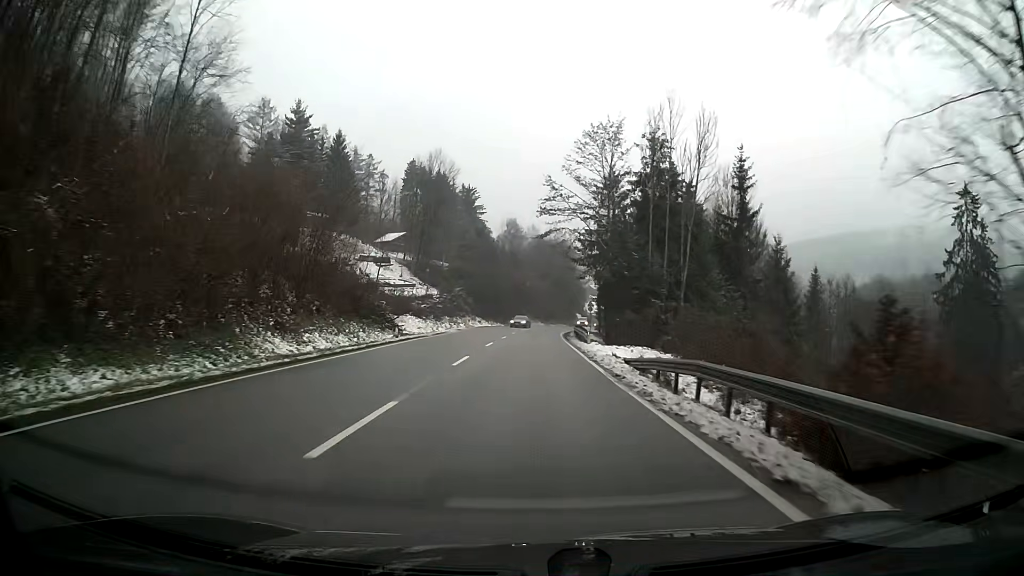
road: primary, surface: asphalt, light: Day
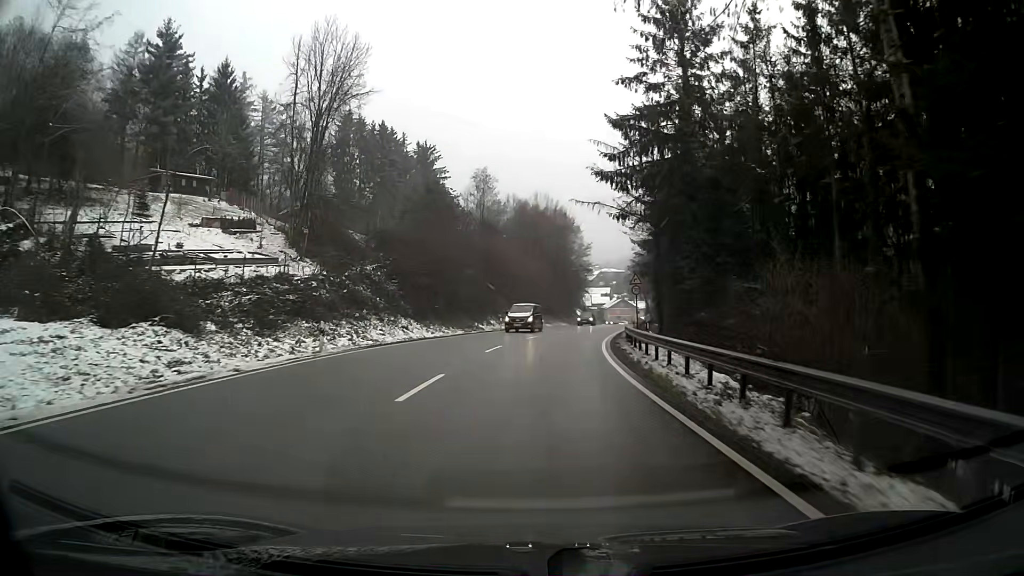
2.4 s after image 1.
(+0.2, +44.1) m; +1°
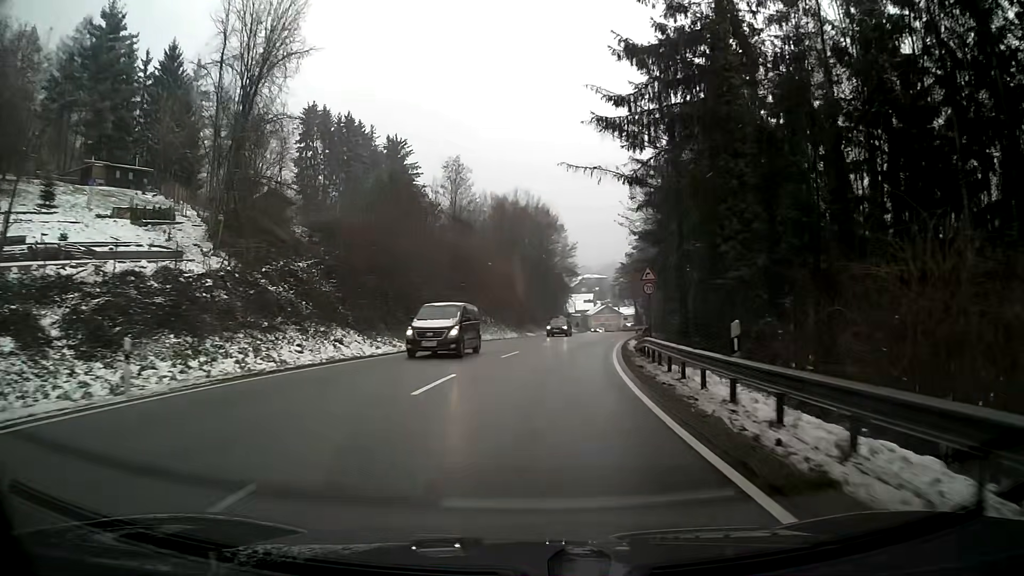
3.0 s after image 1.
(+0.1, +10.5) m; +2°
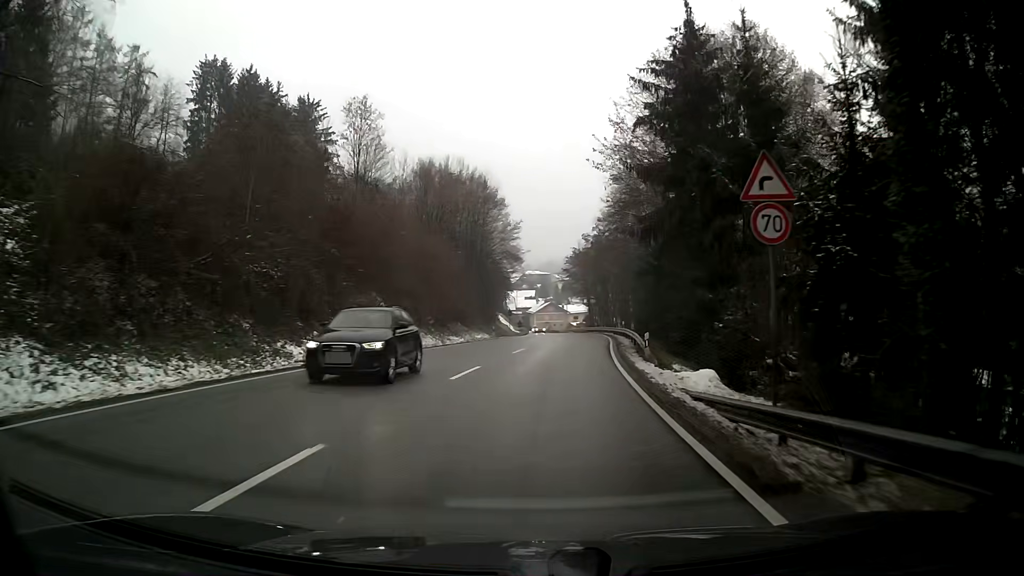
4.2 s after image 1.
(+1.1, +20.8) m; +6°
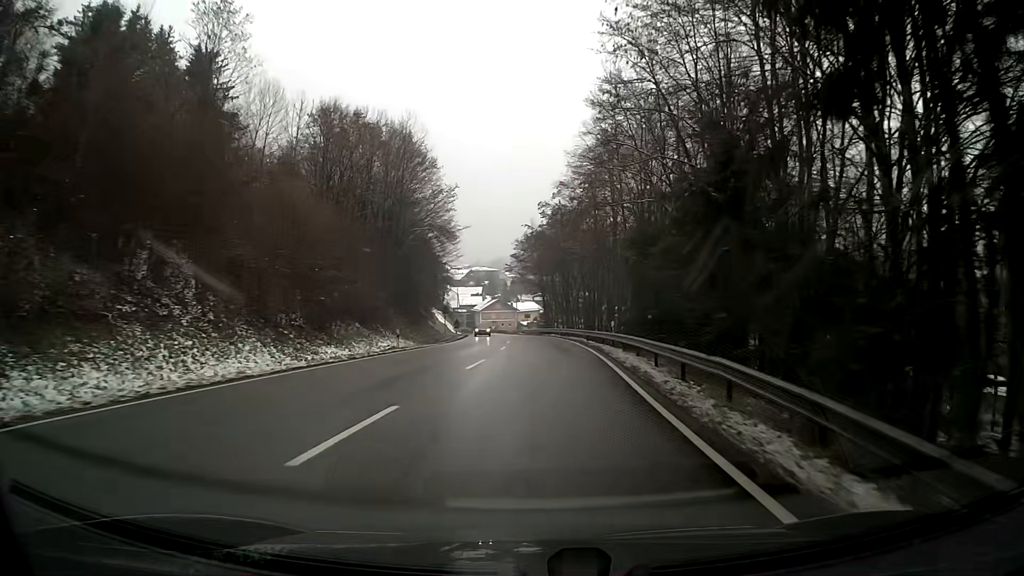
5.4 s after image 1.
(+0.7, +20.7) m; +3°
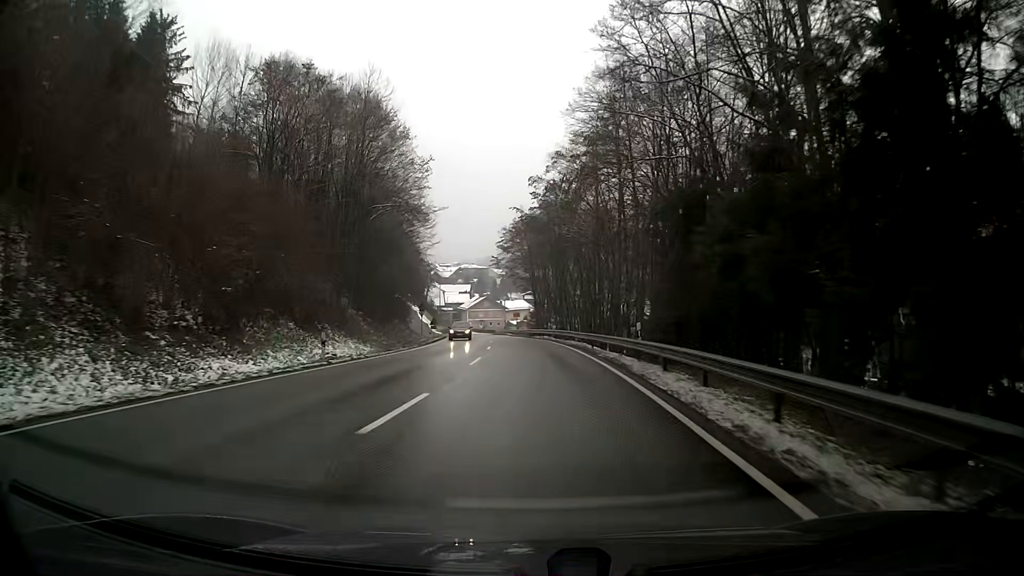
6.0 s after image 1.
(+0.1, +10.2) m; +1°
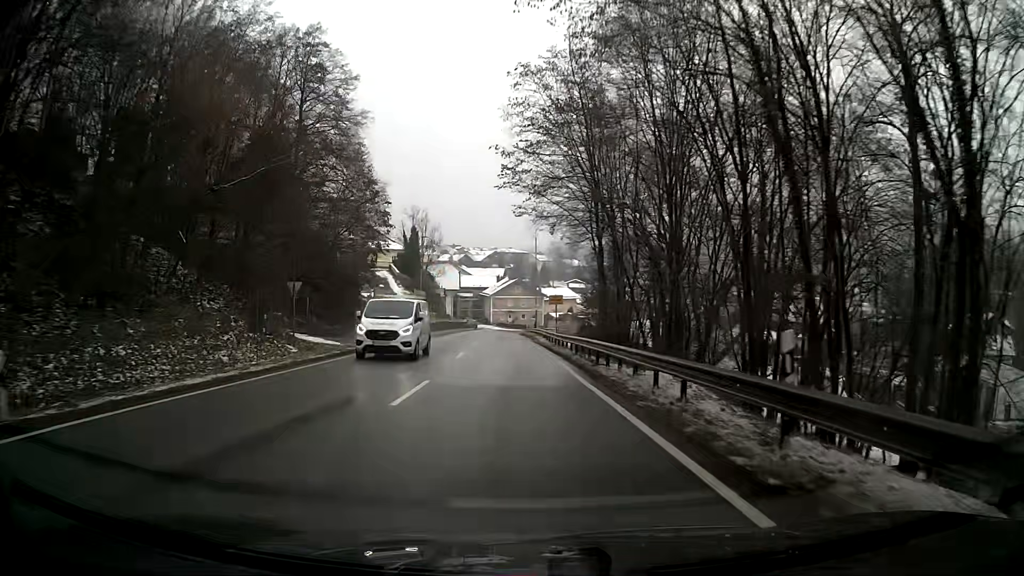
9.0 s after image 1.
(-0.7, +45.7) m; -3°
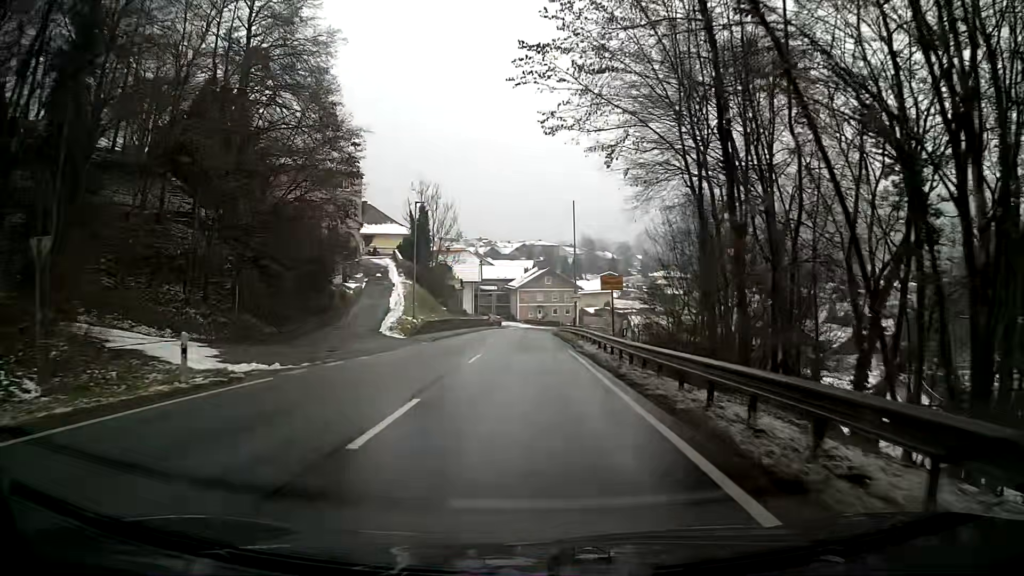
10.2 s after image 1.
(-0.3, +16.4) m; -2°
(0, +10) (0, +20) (0, +30) (0, +40) (-1, +50) (-1, +60) (0, +70) (0, +80) (+2, +90) (+6, +99) m
